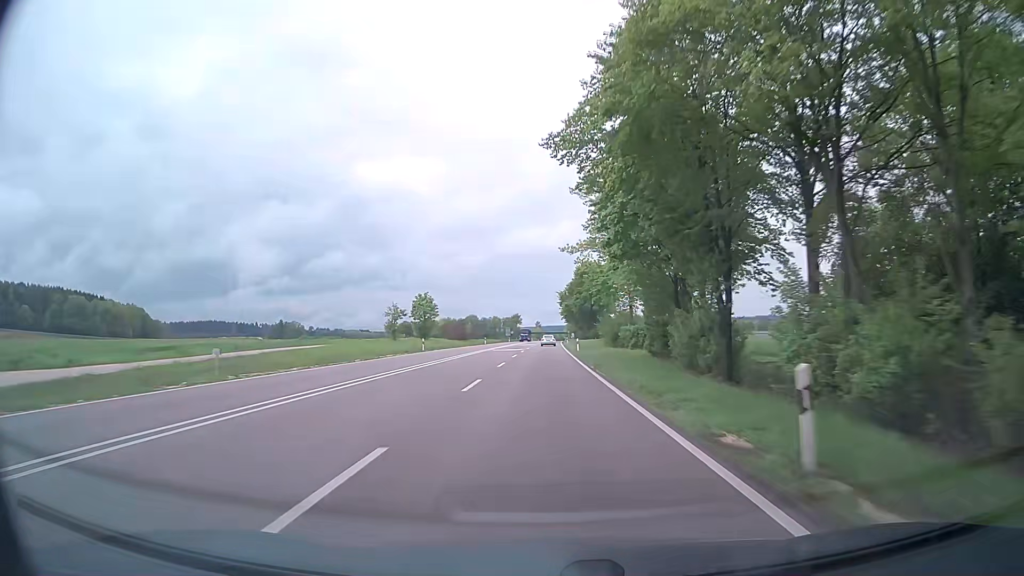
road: trunk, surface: asphalt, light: Day
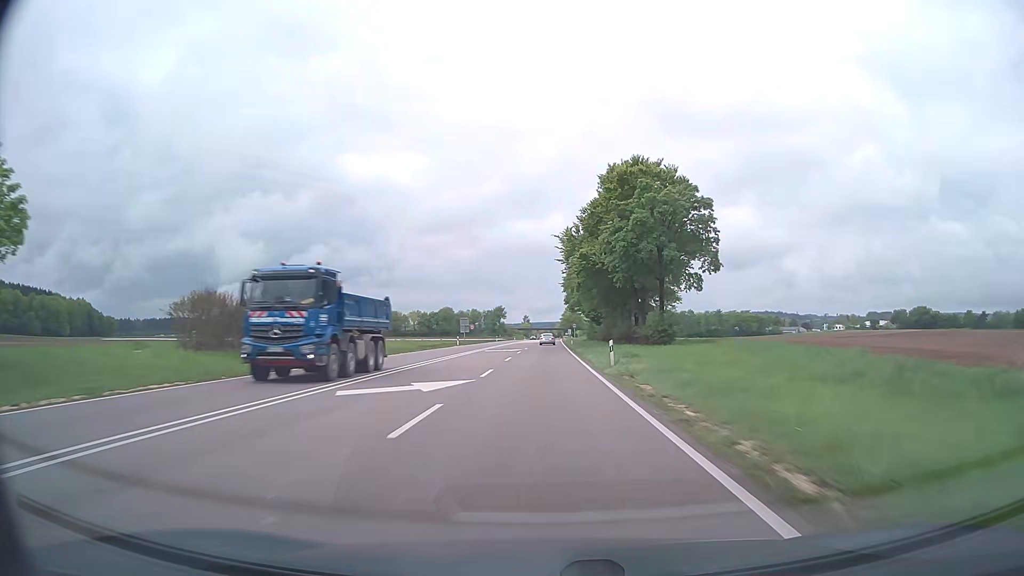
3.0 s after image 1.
(+0.3, +79.3) m; +1°
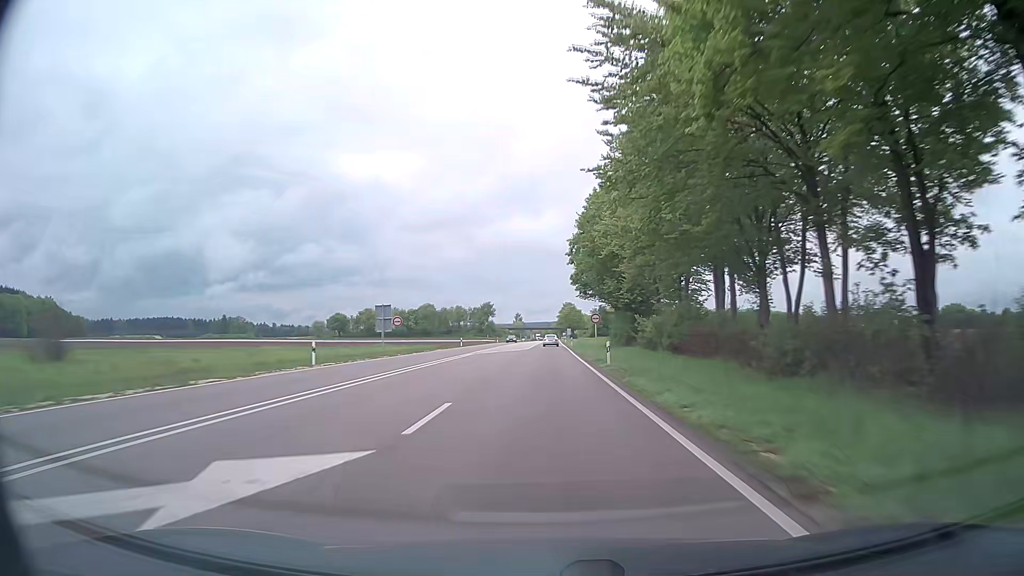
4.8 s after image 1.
(+0.1, +47.6) m; 0°
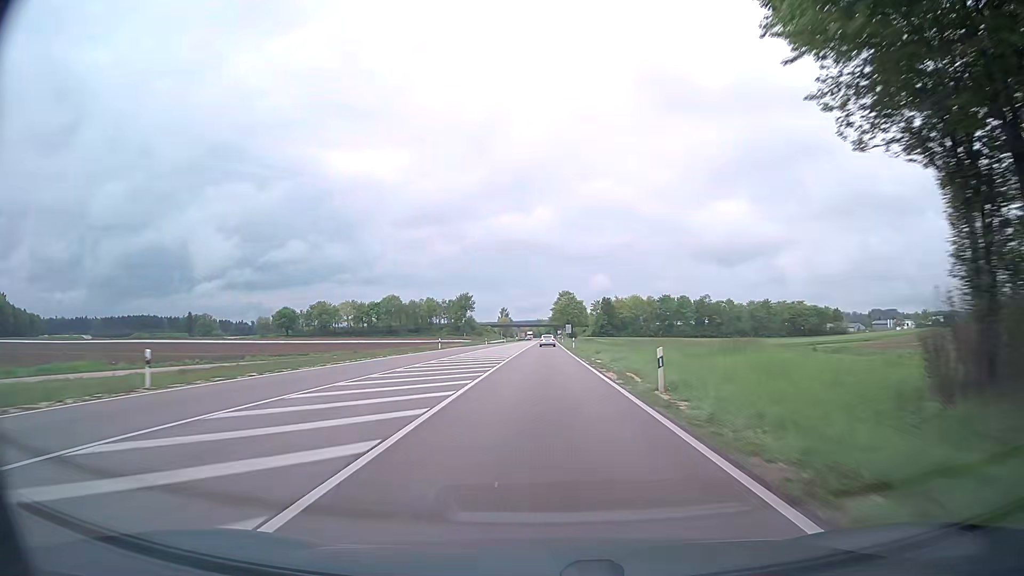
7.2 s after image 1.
(+0.6, +63.4) m; 0°
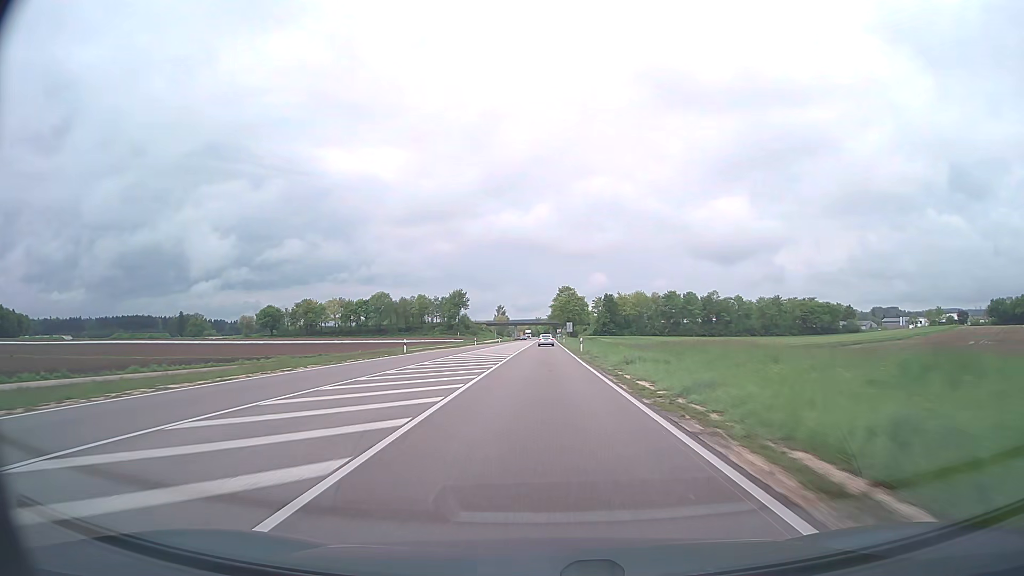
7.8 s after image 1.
(+0.1, +15.9) m; +1°
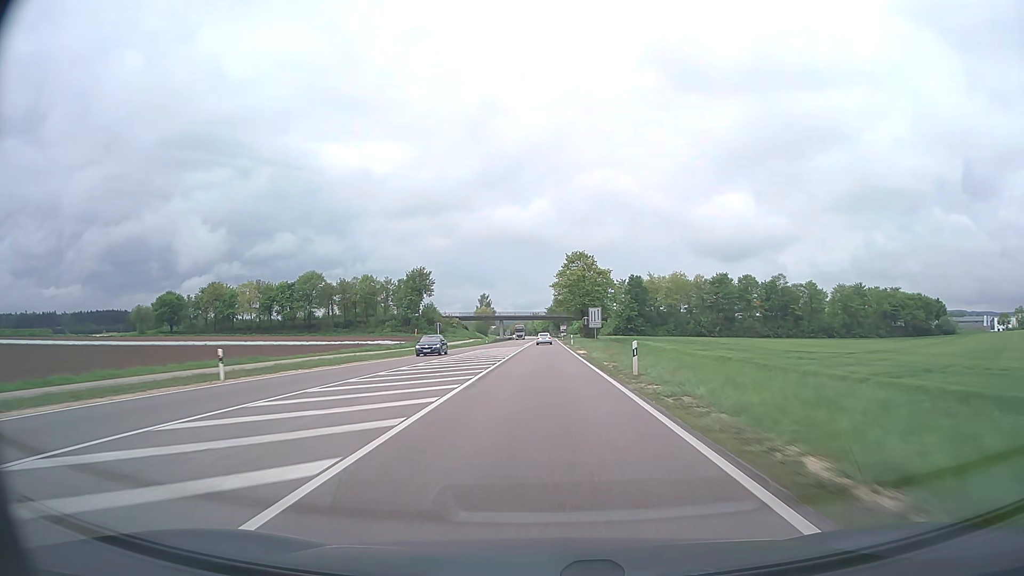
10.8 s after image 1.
(-0.1, +79.4) m; 0°
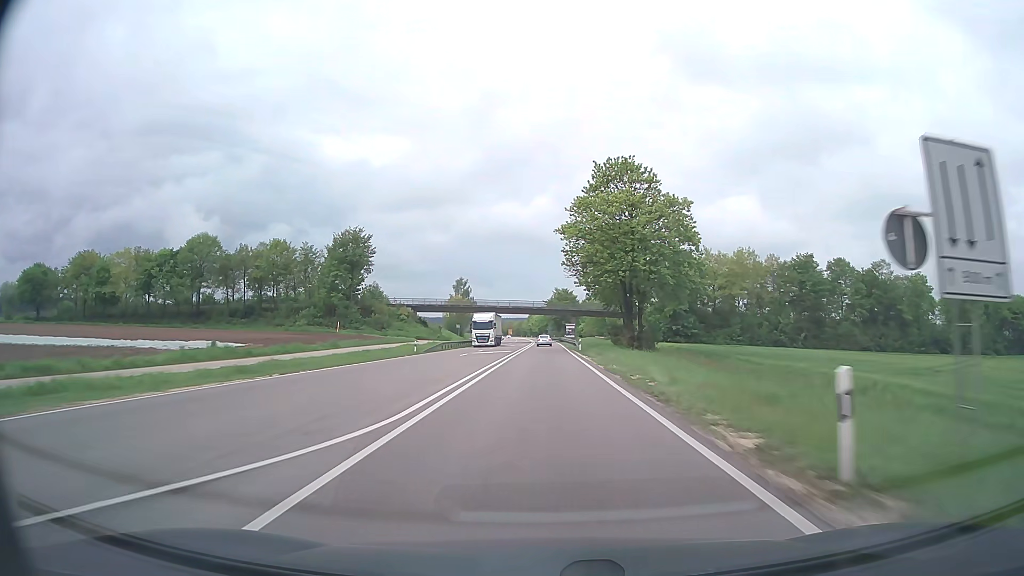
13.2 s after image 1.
(+0.1, +63.4) m; 0°
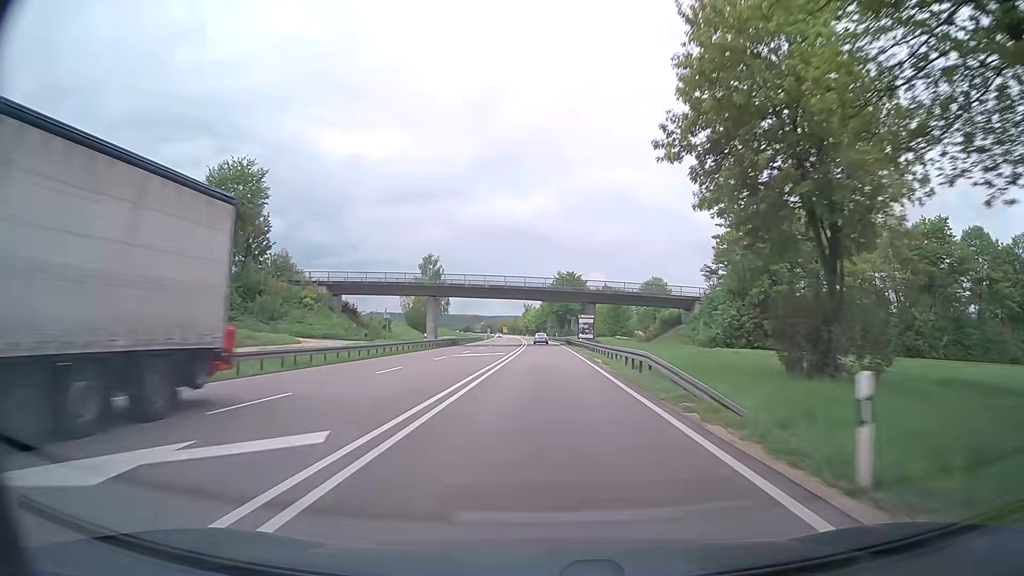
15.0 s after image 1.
(+0.1, +47.5) m; 0°
(0, +10) (0, +20) (0, +30) (0, +40) (0, +50) (0, +60) (0, +70) (0, +80) (0, +90) (0, +100) m
